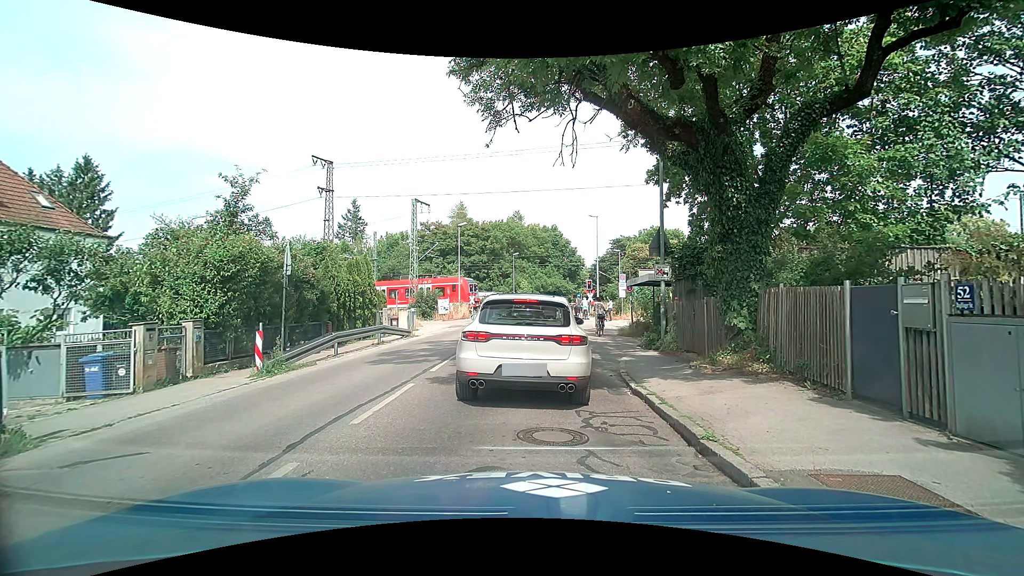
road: tertiary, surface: asphalt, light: Day
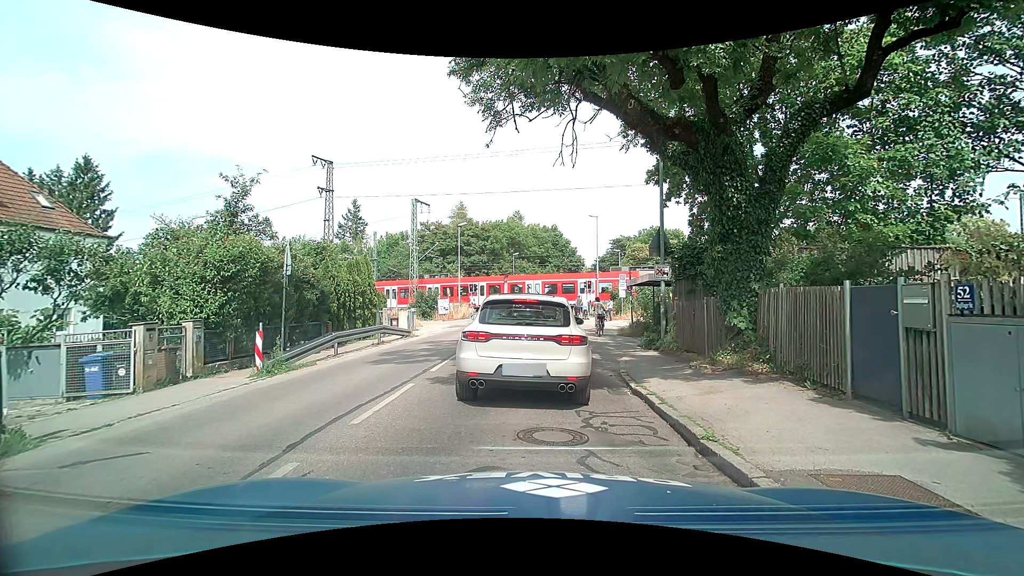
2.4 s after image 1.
(0.0, 0.0) m; 0°
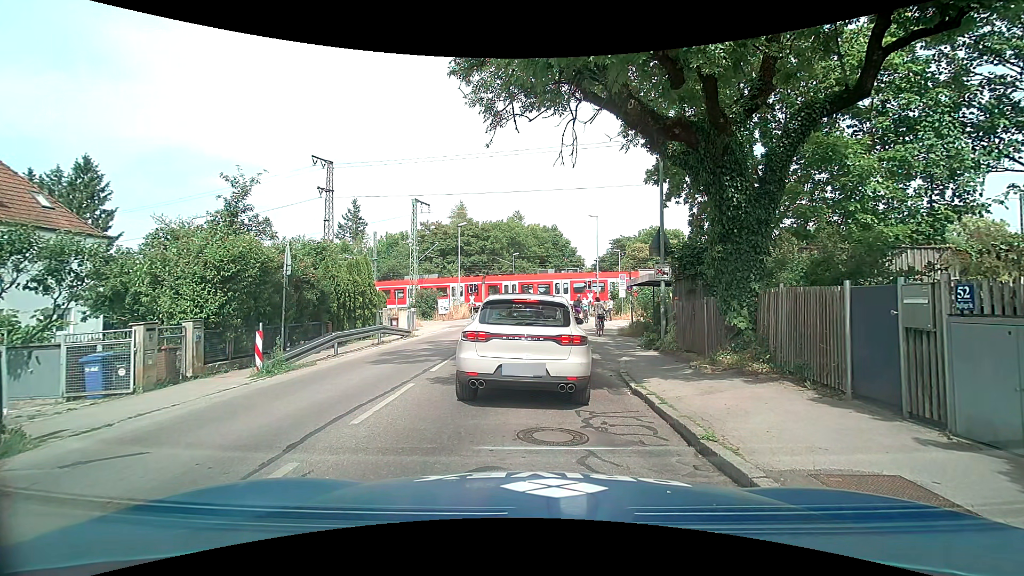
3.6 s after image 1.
(0.0, 0.0) m; 0°
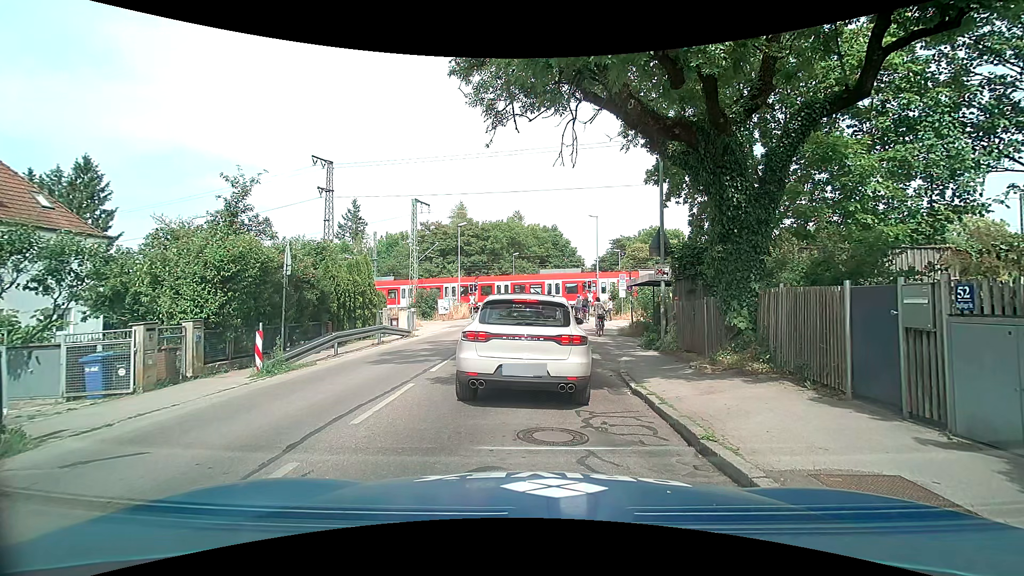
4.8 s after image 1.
(0.0, 0.0) m; 0°
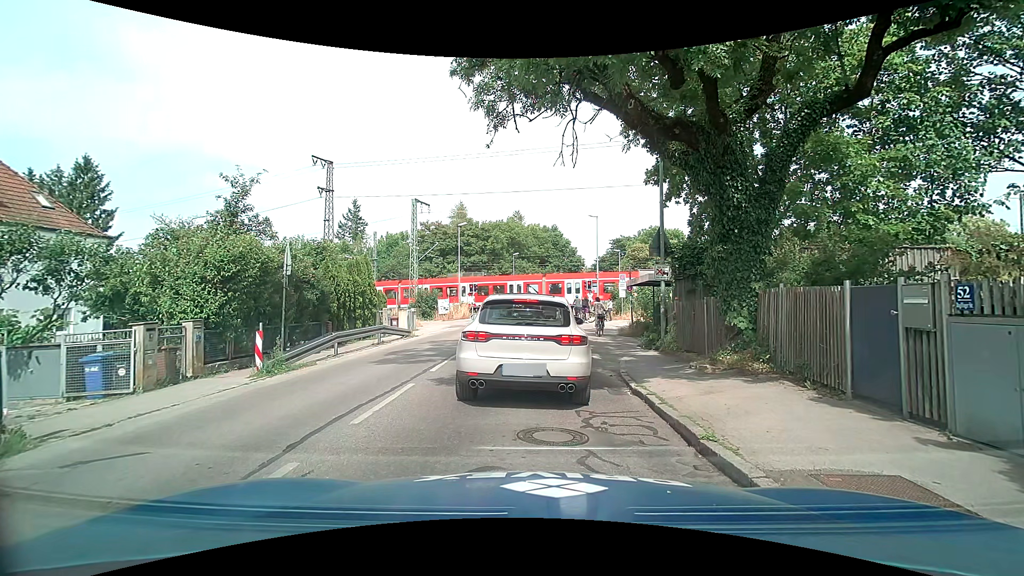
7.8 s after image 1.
(0.0, 0.0) m; 0°
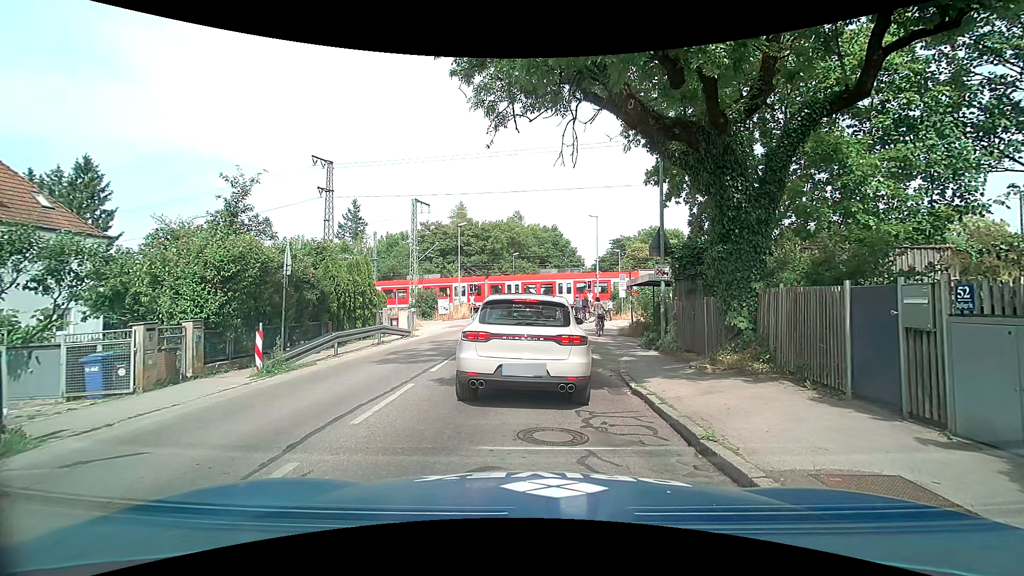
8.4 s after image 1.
(0.0, 0.0) m; 0°
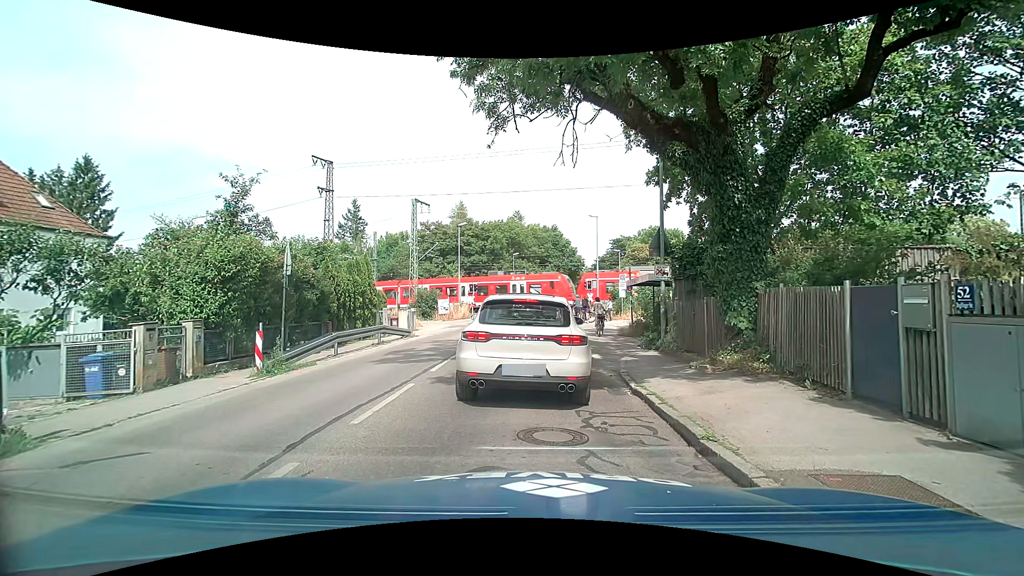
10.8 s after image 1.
(0.0, 0.0) m; 0°
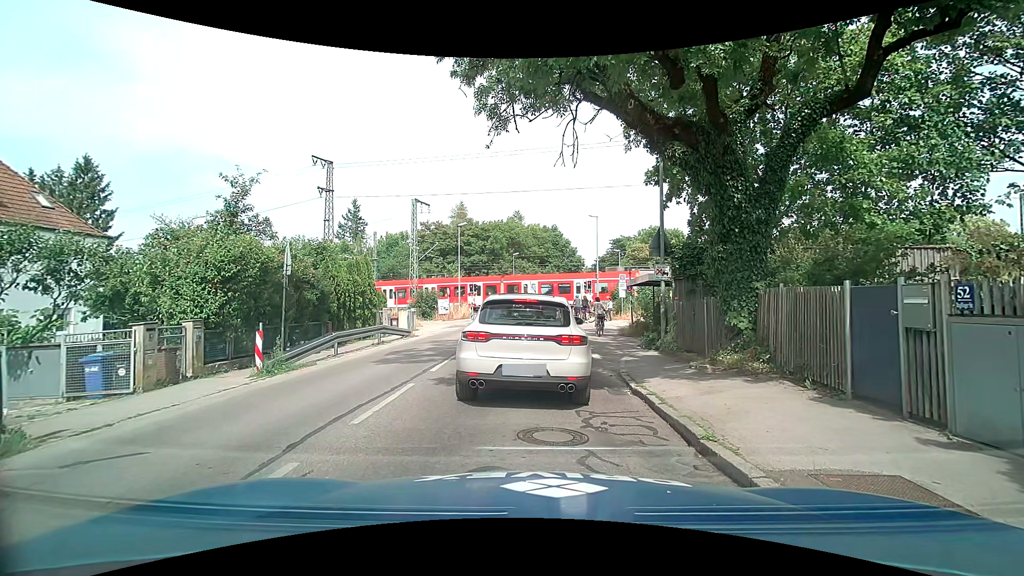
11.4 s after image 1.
(0.0, 0.0) m; 0°
